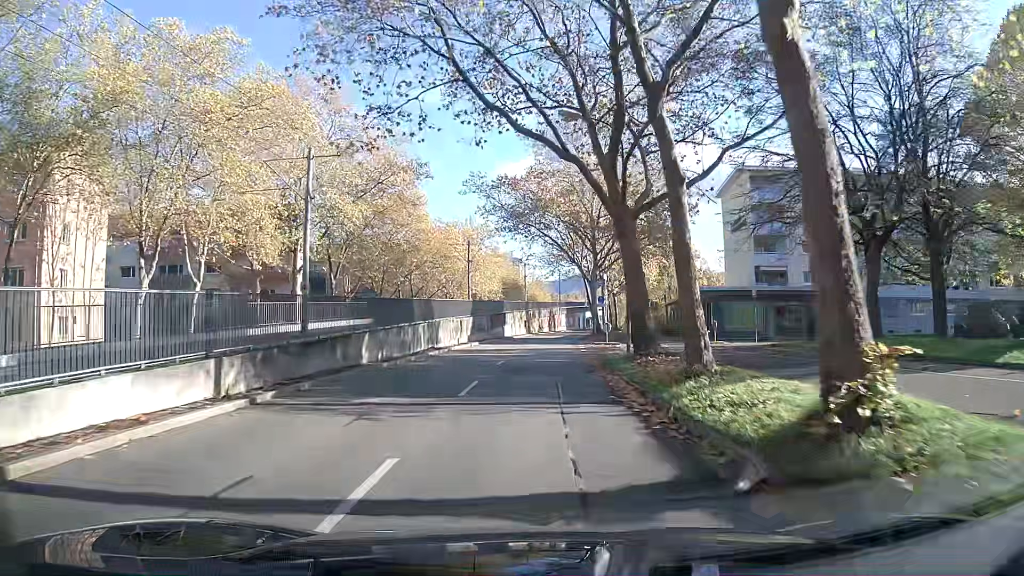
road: tertiary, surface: asphalt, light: Day
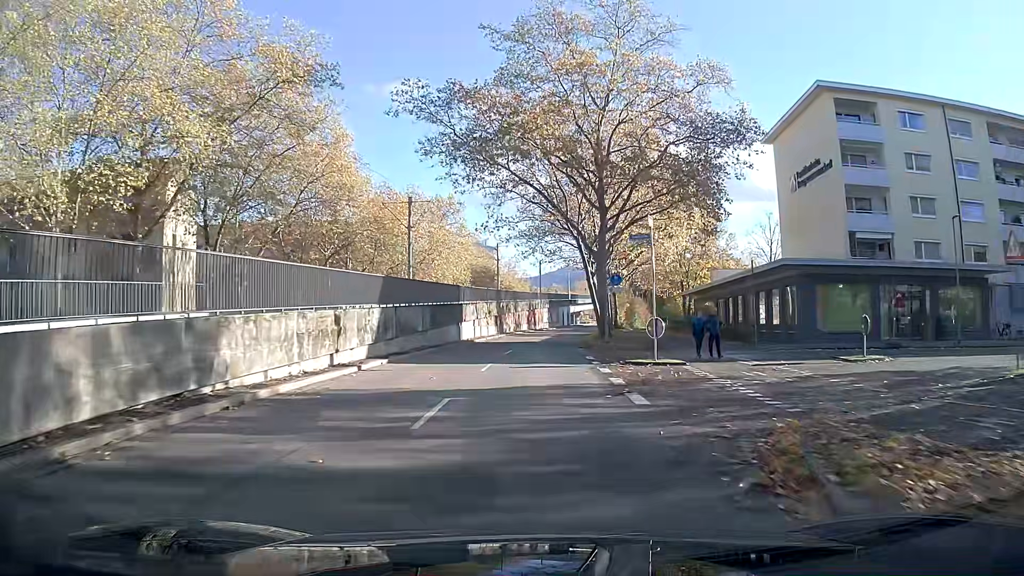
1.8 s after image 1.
(+0.4, +21.8) m; +2°
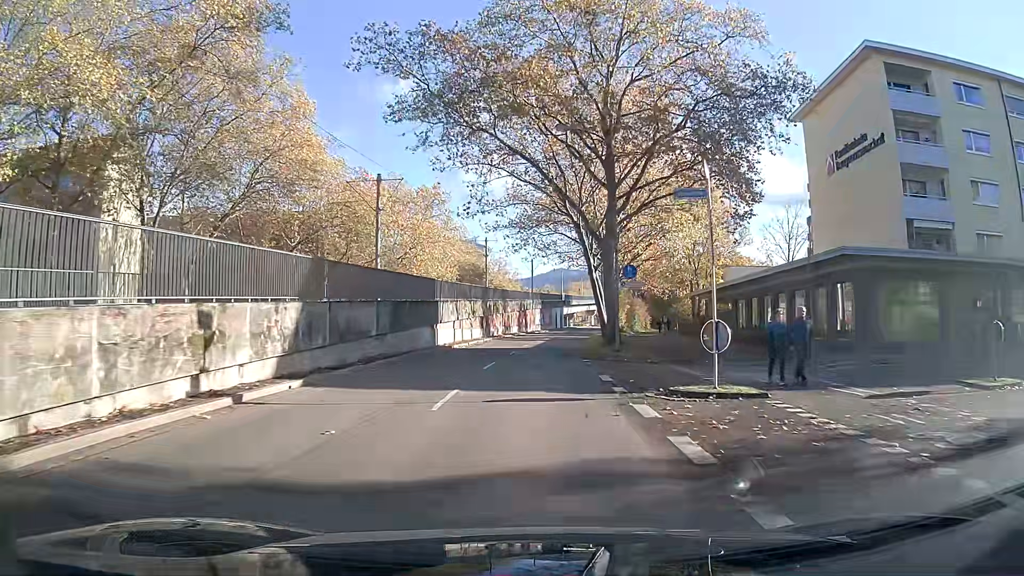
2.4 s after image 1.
(0.0, +7.2) m; 0°
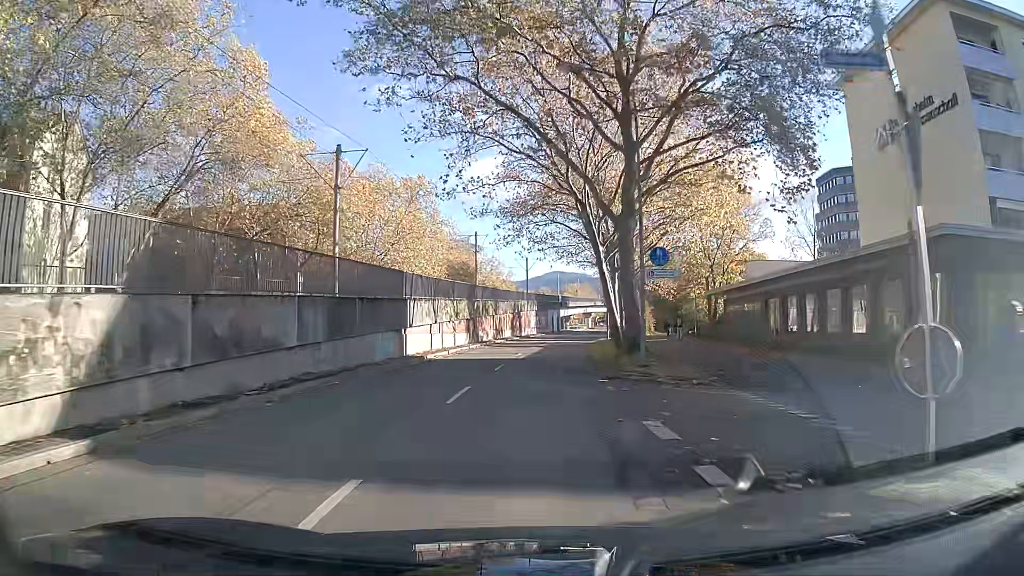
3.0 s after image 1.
(0.0, +7.2) m; 0°
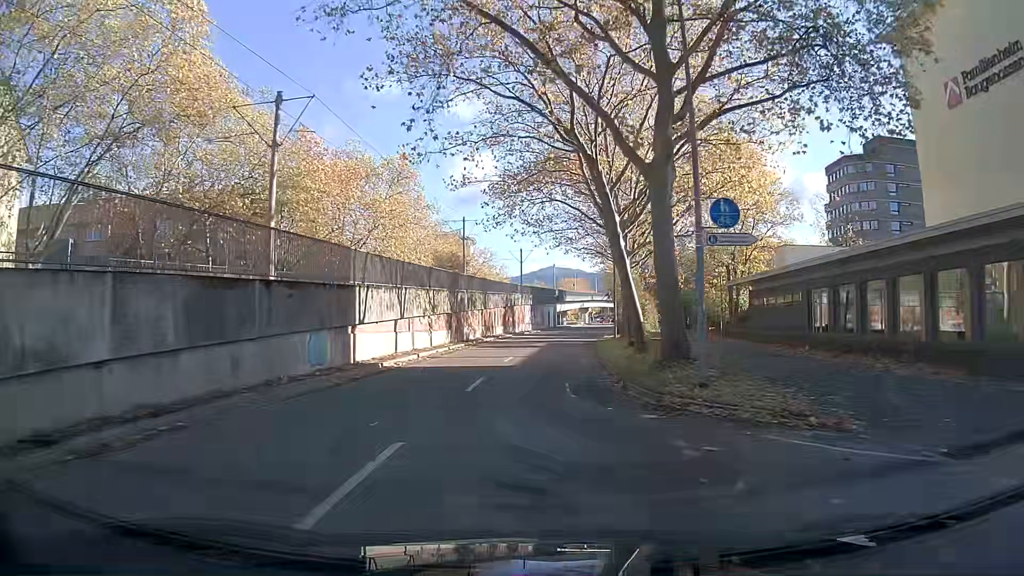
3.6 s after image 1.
(0.0, +7.2) m; 0°
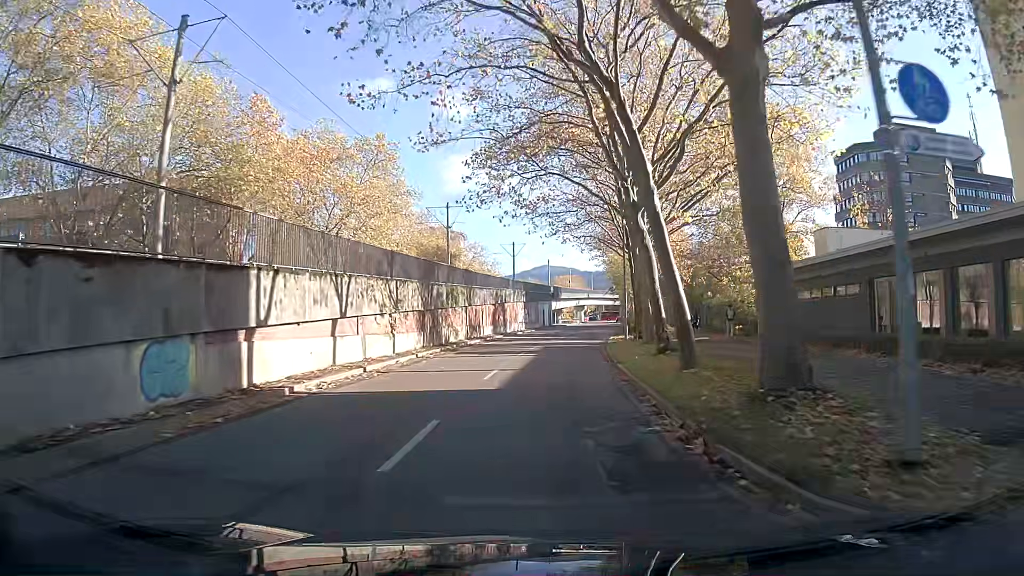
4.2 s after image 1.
(0.0, +7.2) m; +1°
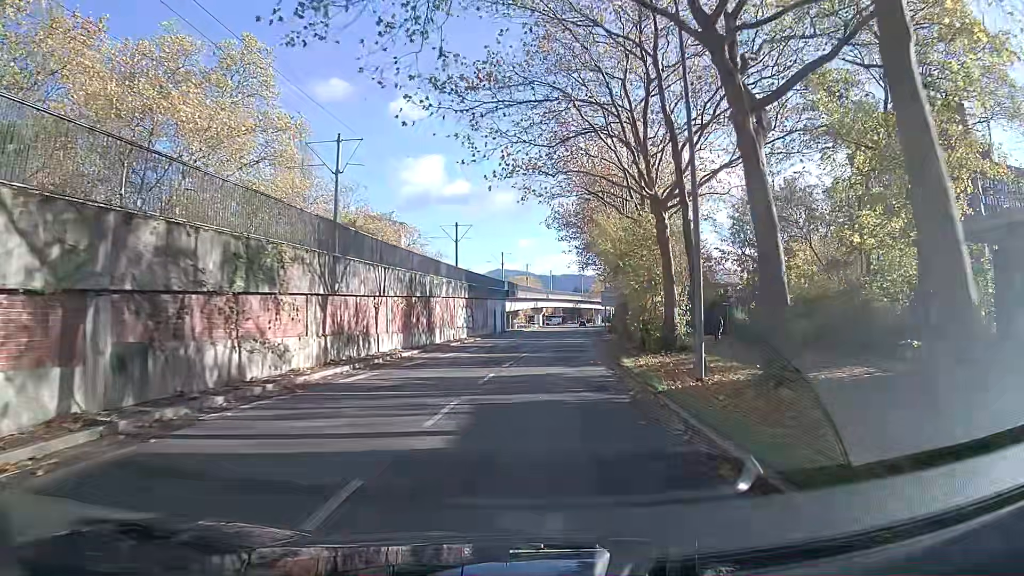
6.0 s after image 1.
(+0.7, +21.4) m; +4°
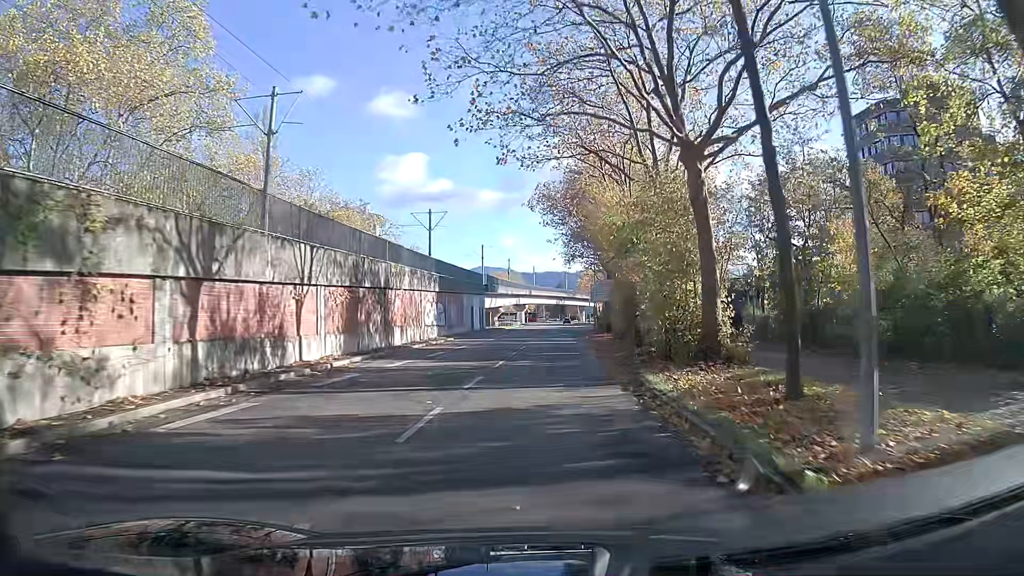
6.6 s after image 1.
(+0.1, +7.1) m; +1°
(0, +10) (0, +20) (+1, +30) (+1, +40) (+2, +50) (+3, +60) (+3, +70) (+4, +80) (+5, +90) (+7, +100) m
